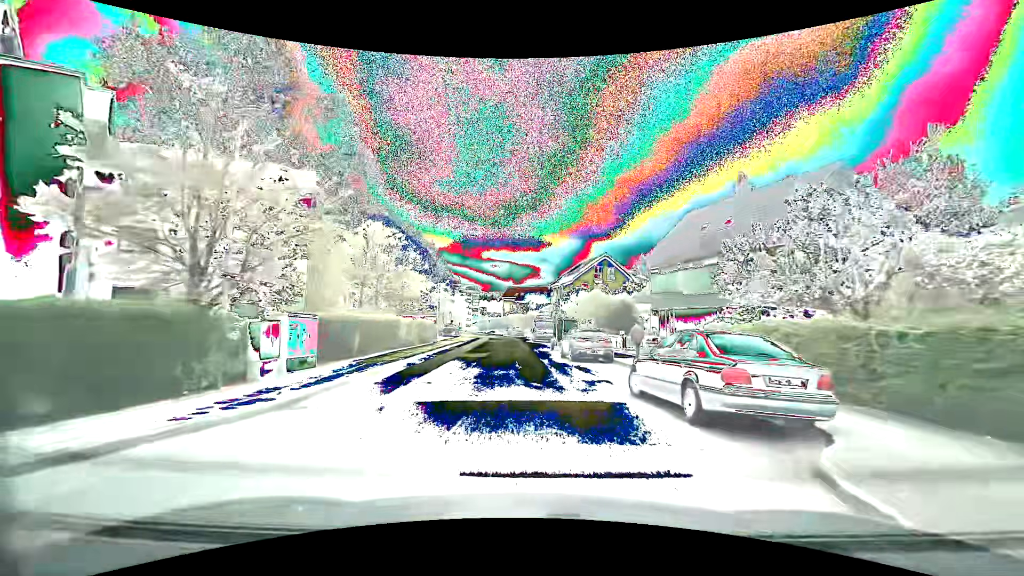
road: residential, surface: asphalt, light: Day
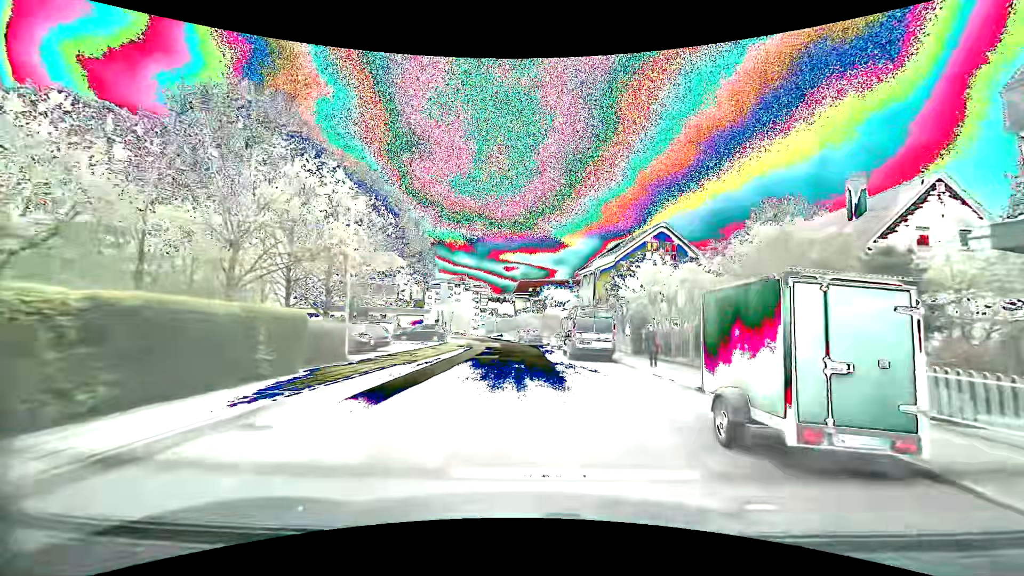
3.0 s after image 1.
(-0.9, +25.5) m; -2°
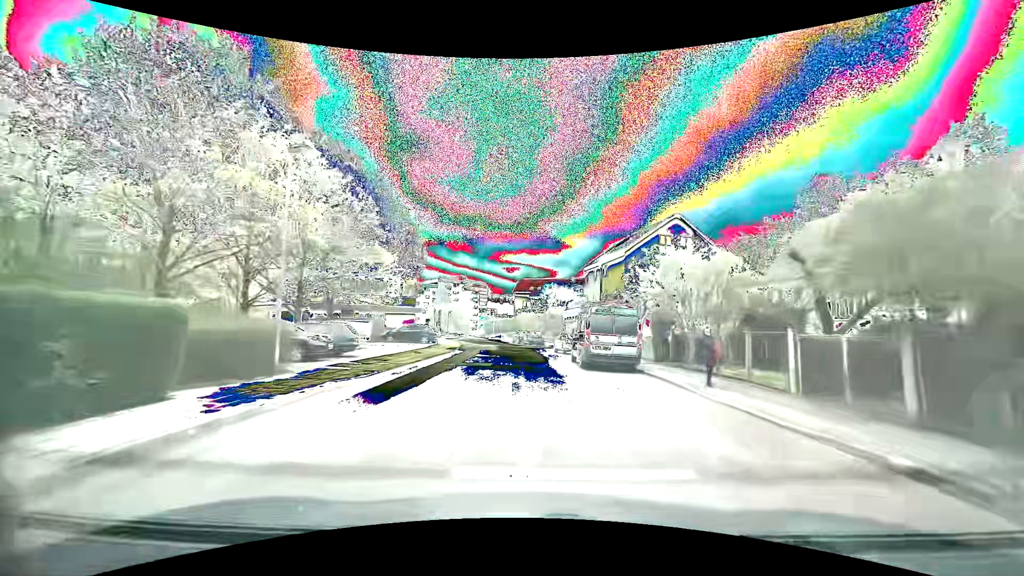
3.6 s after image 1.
(0.0, +5.1) m; 0°
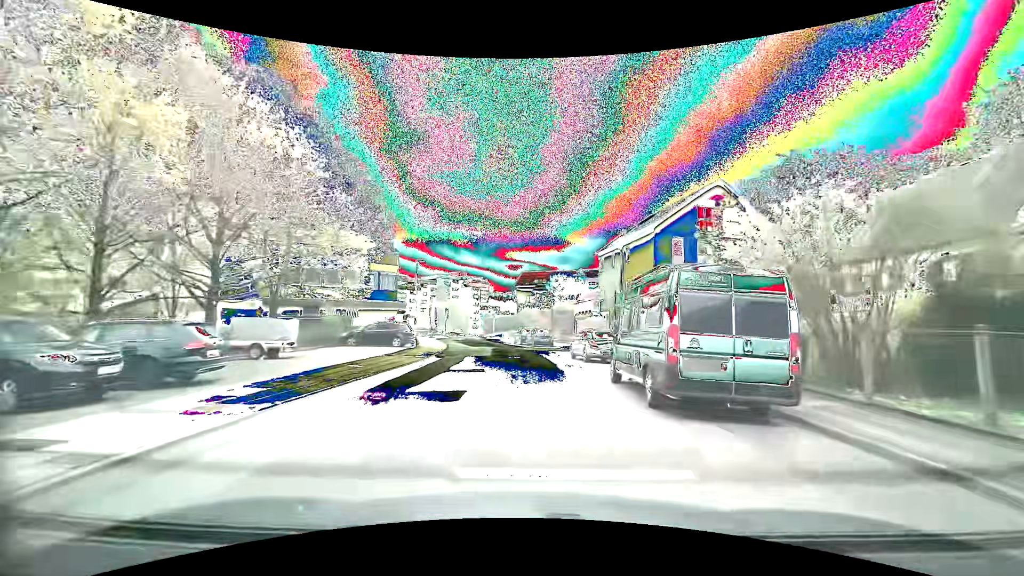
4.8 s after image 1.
(-0.1, +10.2) m; -1°
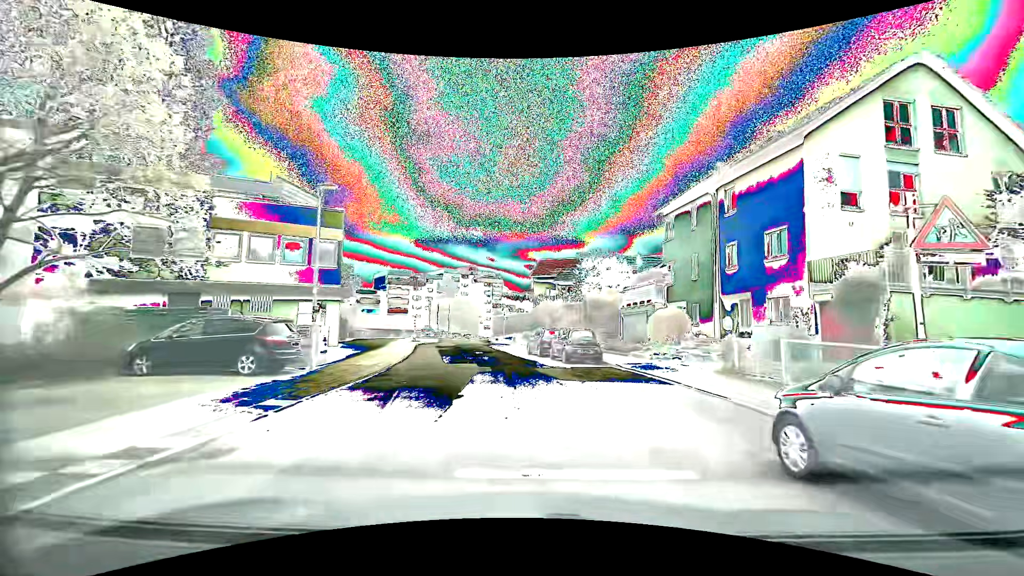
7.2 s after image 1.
(-0.3, +18.7) m; -3°
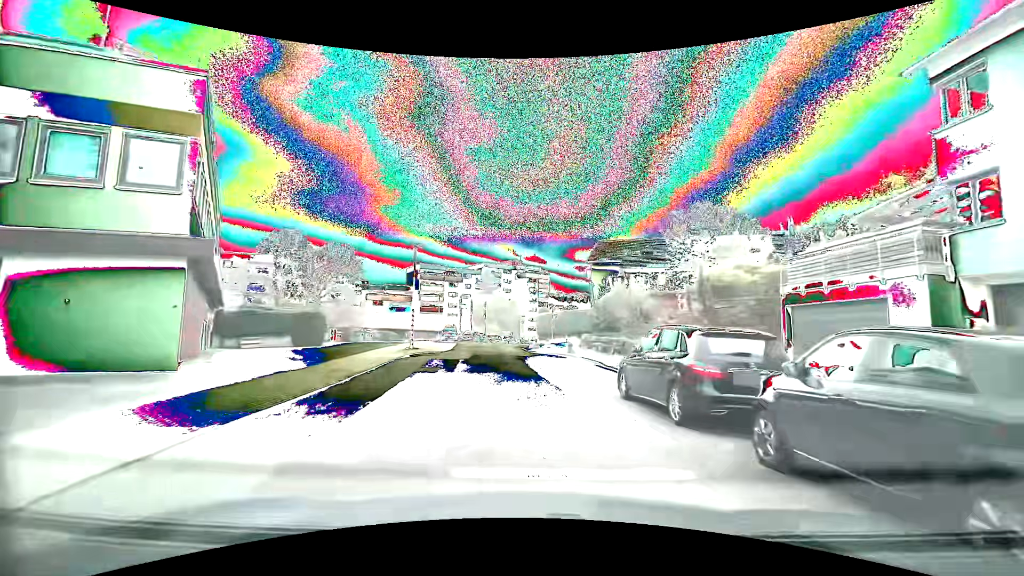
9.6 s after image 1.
(-0.6, +17.9) m; -5°
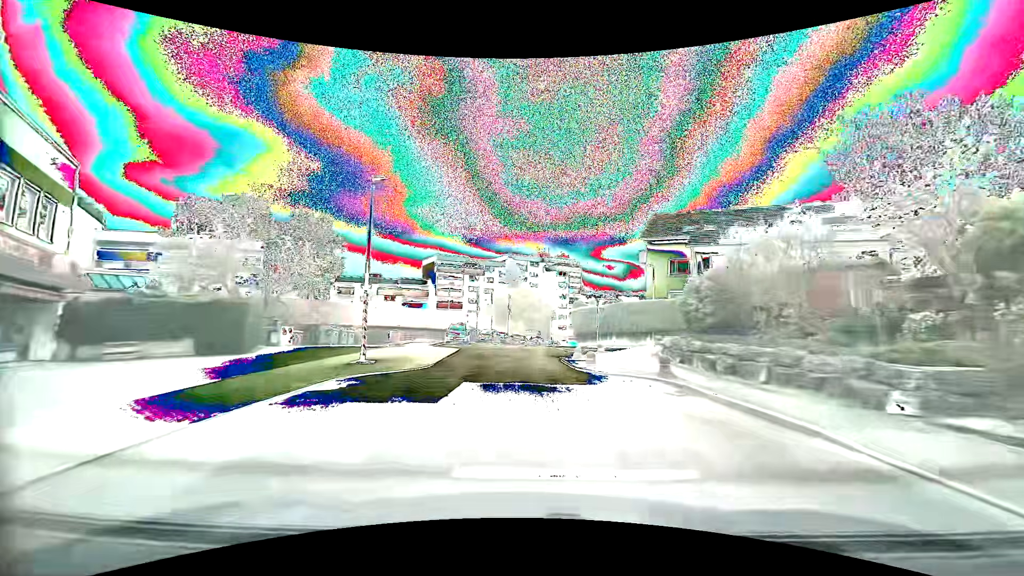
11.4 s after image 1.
(-0.4, +13.8) m; -2°
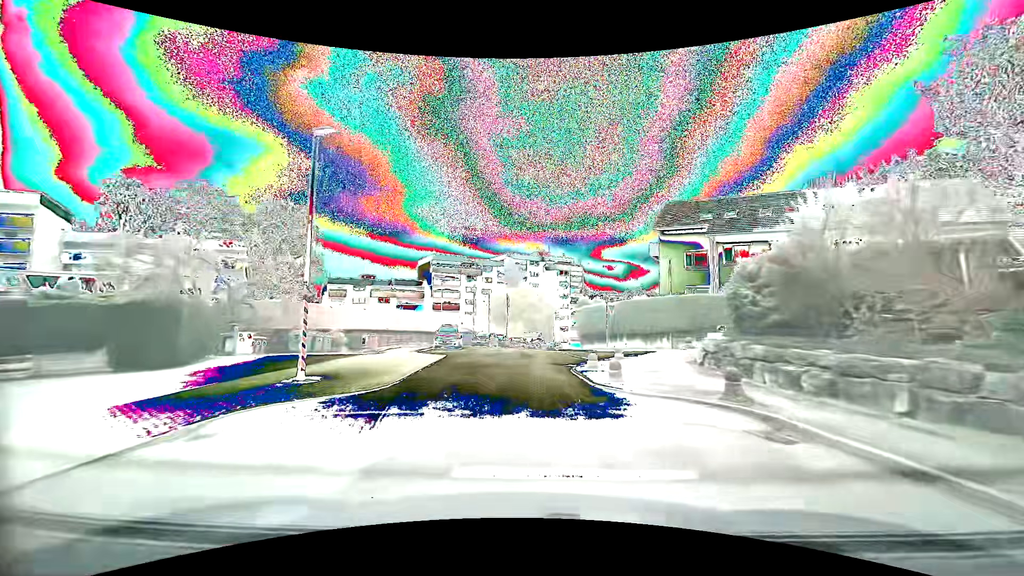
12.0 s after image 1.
(0.0, +4.5) m; 0°
(0, +10) (0, +20) (0, +30) (0, +40) (+1, +50) (+3, +60) (+6, +69) (+9, +79) (+13, +88) (+18, +97) m
